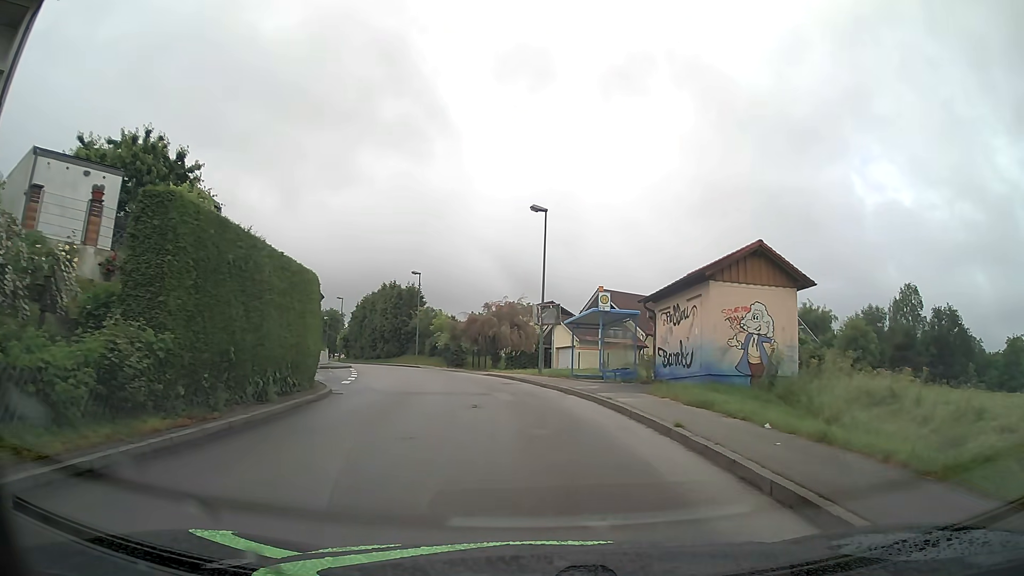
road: unclassified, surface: asphalt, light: Day
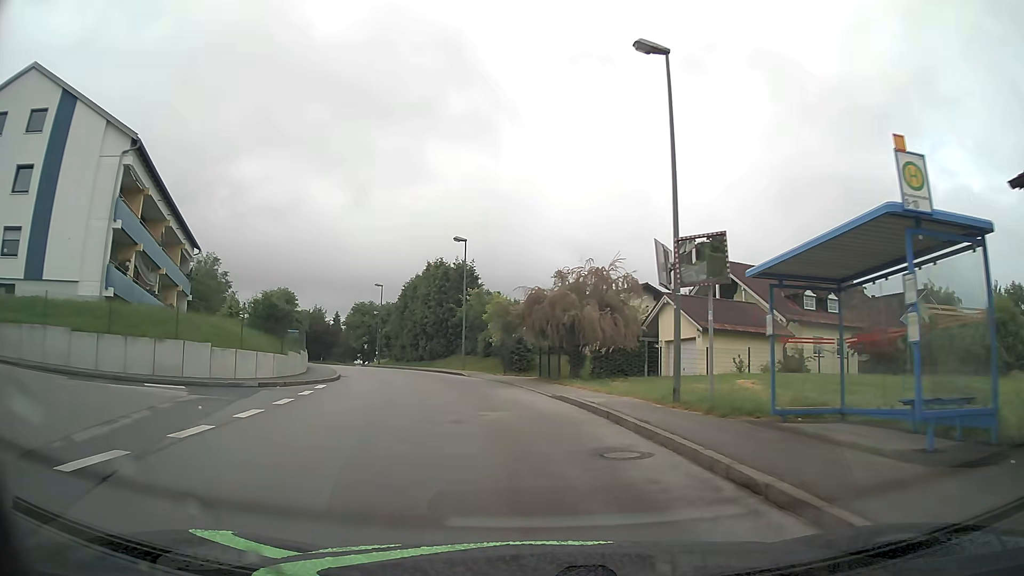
(-0.7, +17.8) m; -7°
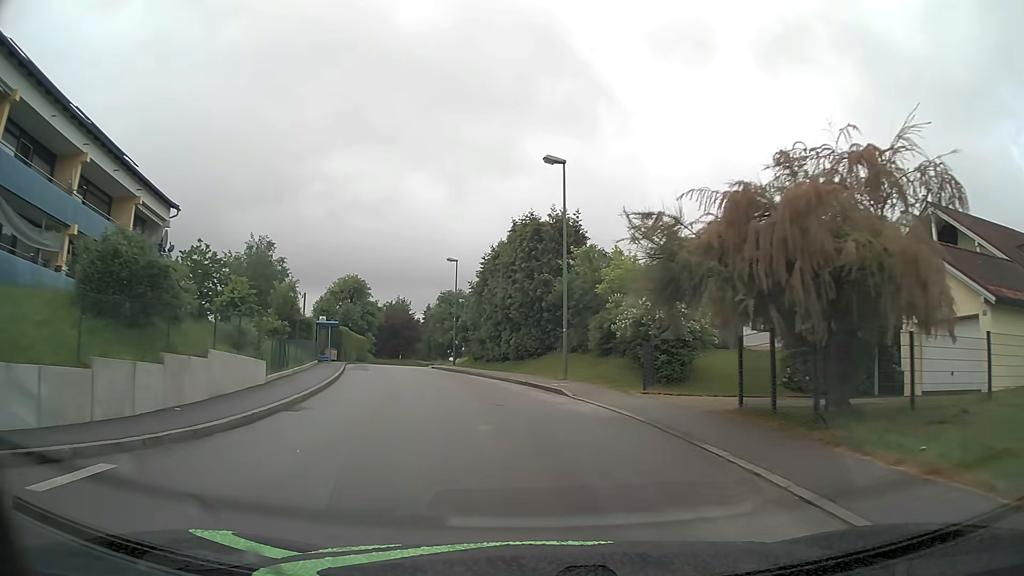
(-1.6, +16.8) m; -9°
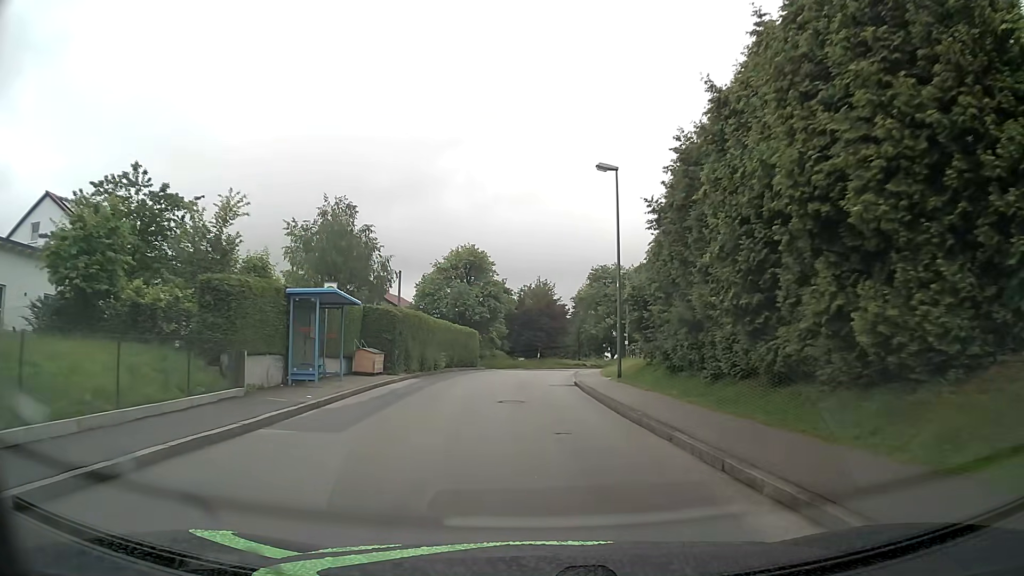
(-3.3, +25.1) m; -14°
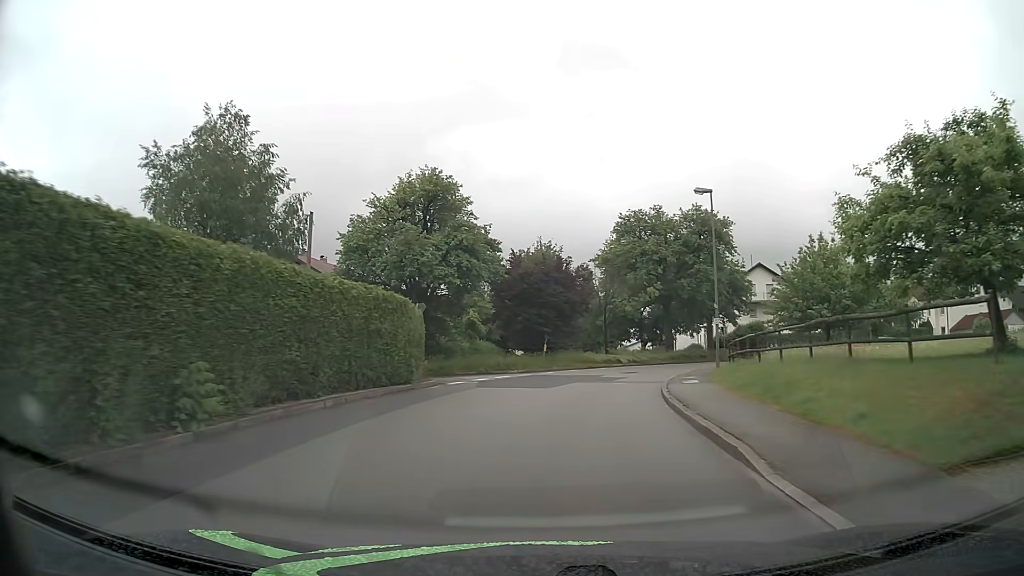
(-0.6, +26.3) m; +1°
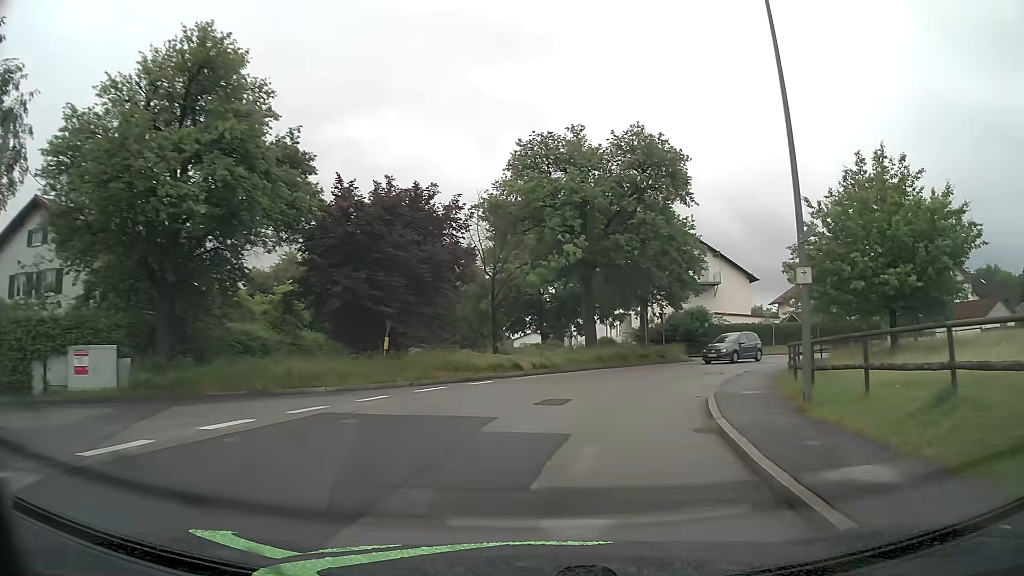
(+1.3, +18.4) m; +9°
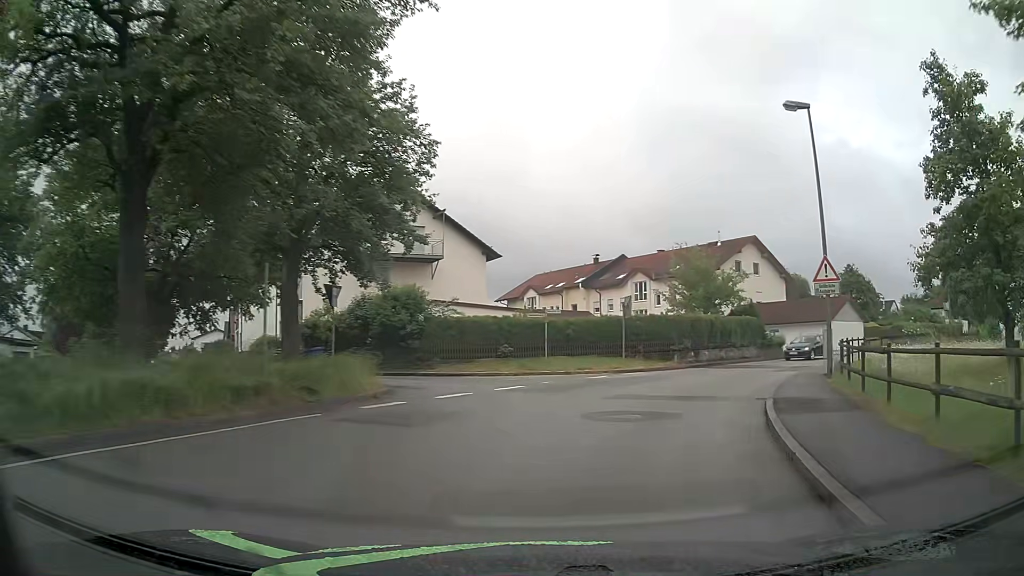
(+4.6, +22.2) m; +25°
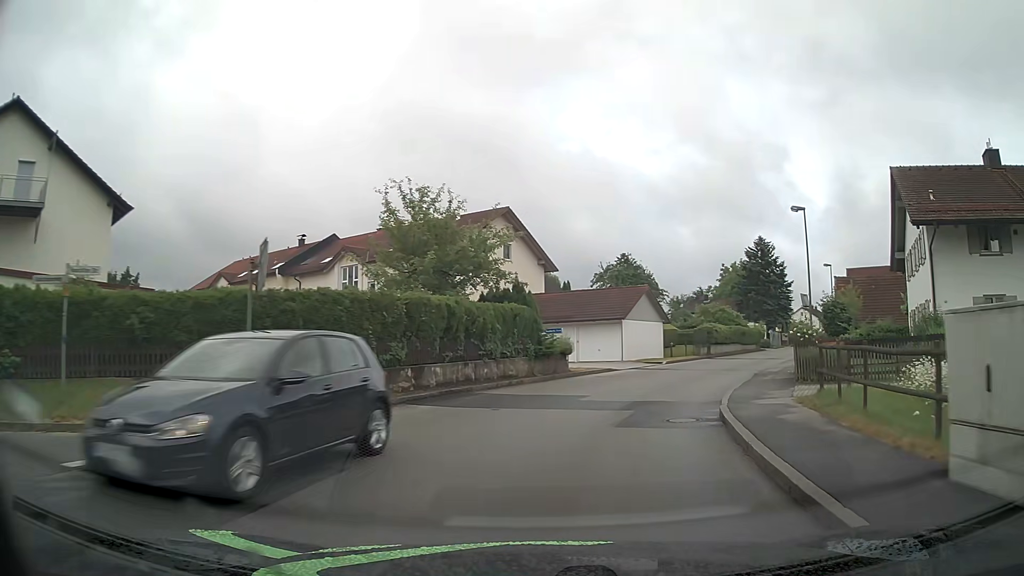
(+3.5, +16.7) m; +23°
(+1, +10) (+4, +20) (+8, +29) (+12, +38) (+17, +46) (+22, +55) (+26, +64) (+31, +73) (+36, +82) (+41, +90) m
